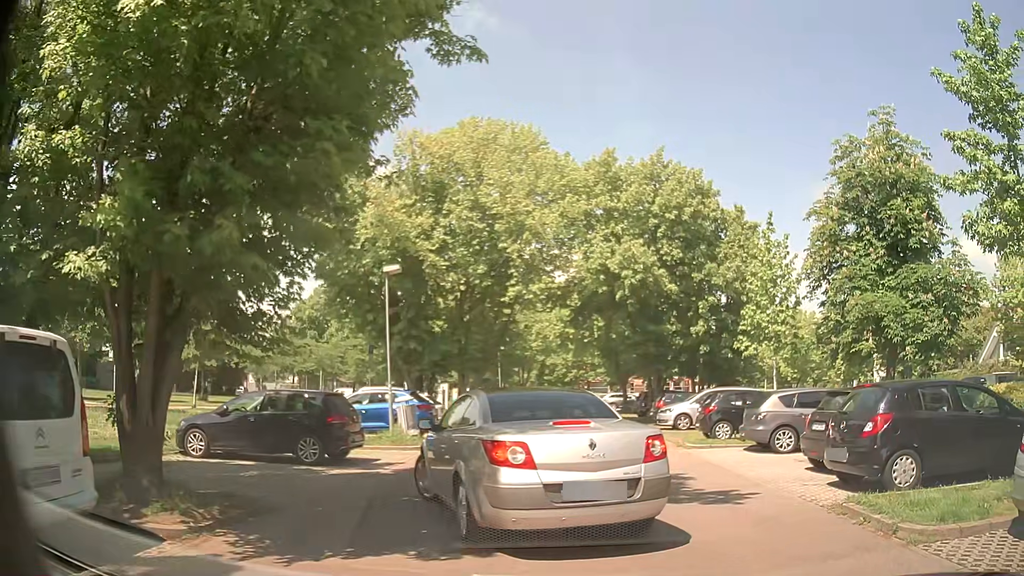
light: Day
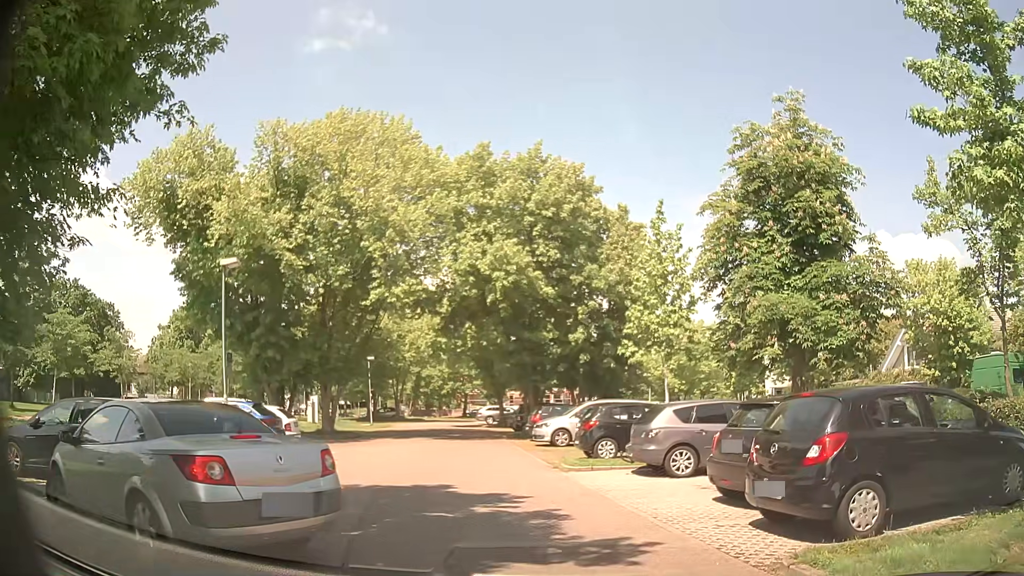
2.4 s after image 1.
(+0.2, +2.6) m; +8°
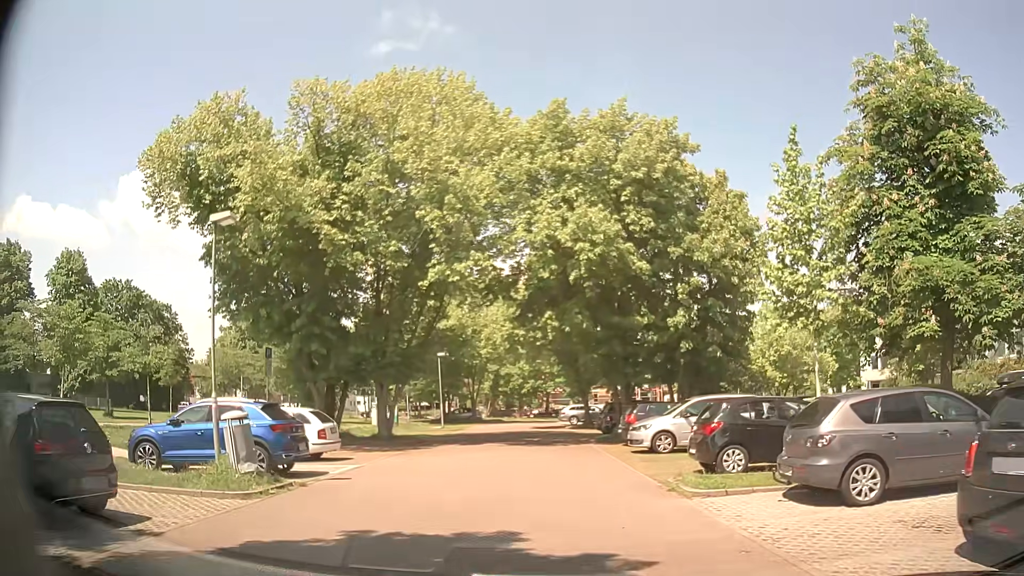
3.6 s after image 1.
(-0.3, +4.7) m; -7°
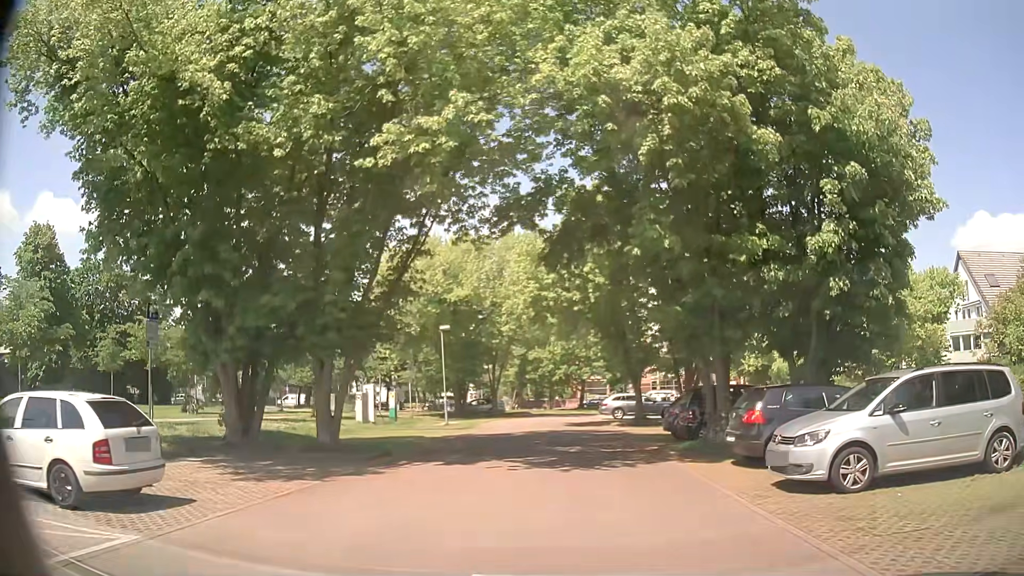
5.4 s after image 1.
(-0.4, +10.5) m; -3°
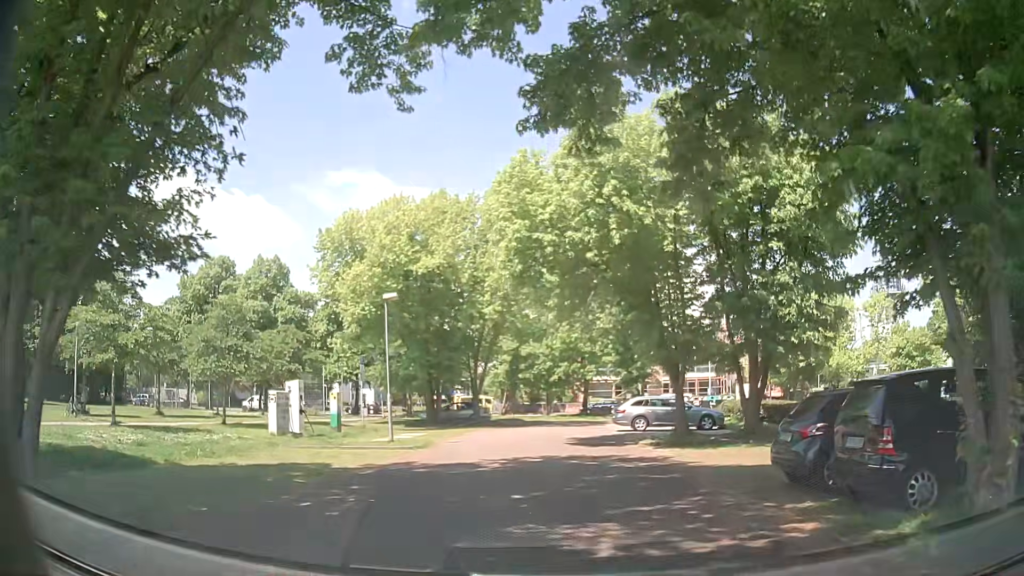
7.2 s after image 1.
(0.0, +10.5) m; +1°
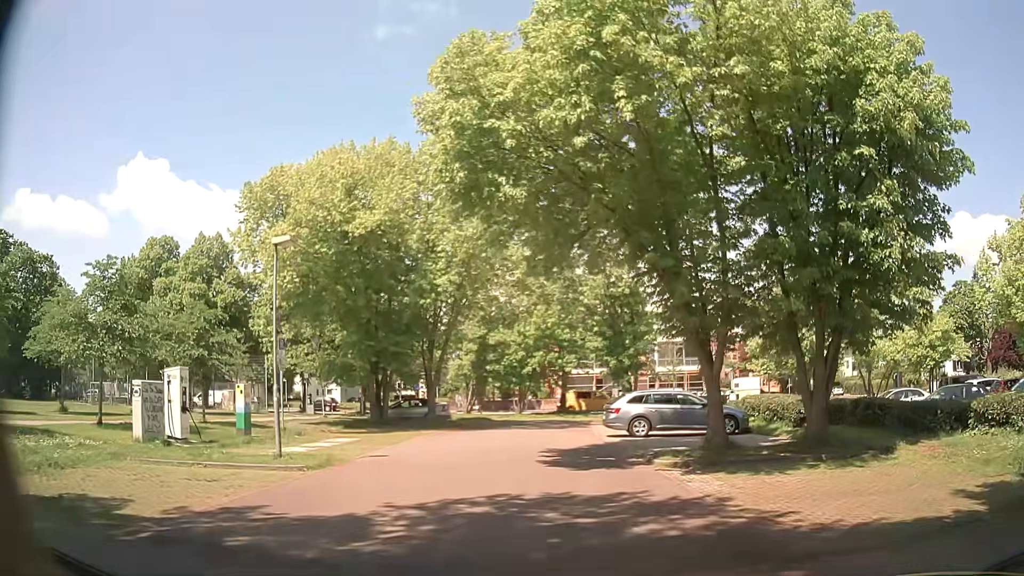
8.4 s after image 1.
(+0.1, +7.1) m; +2°
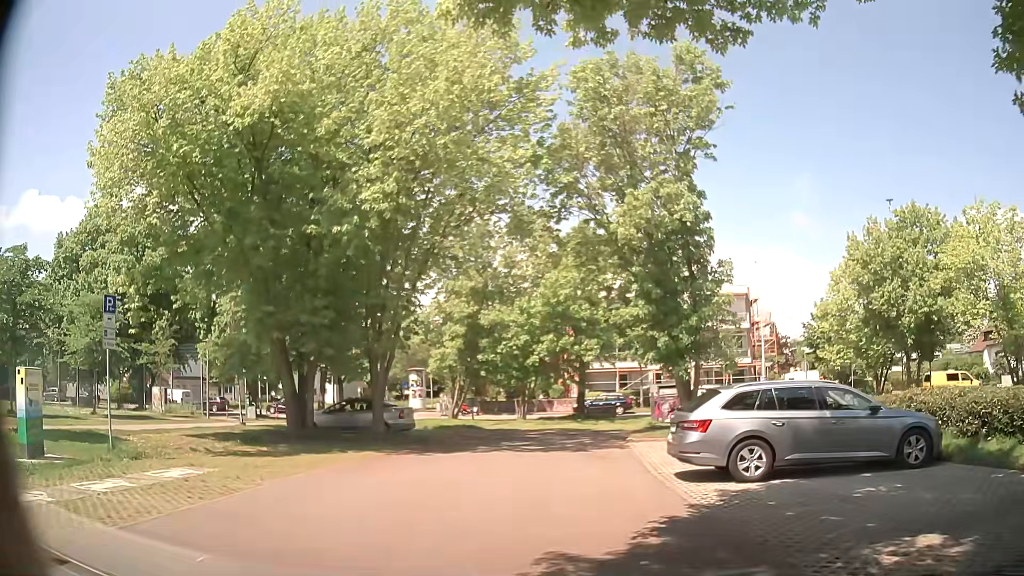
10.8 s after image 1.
(0.0, +11.1) m; 0°
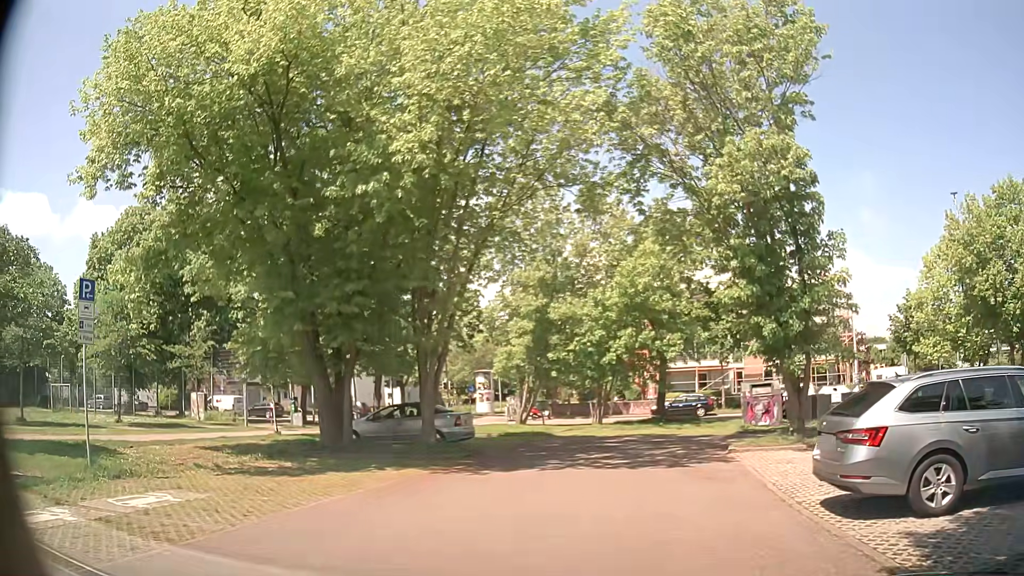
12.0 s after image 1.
(-0.2, +3.3) m; -6°
